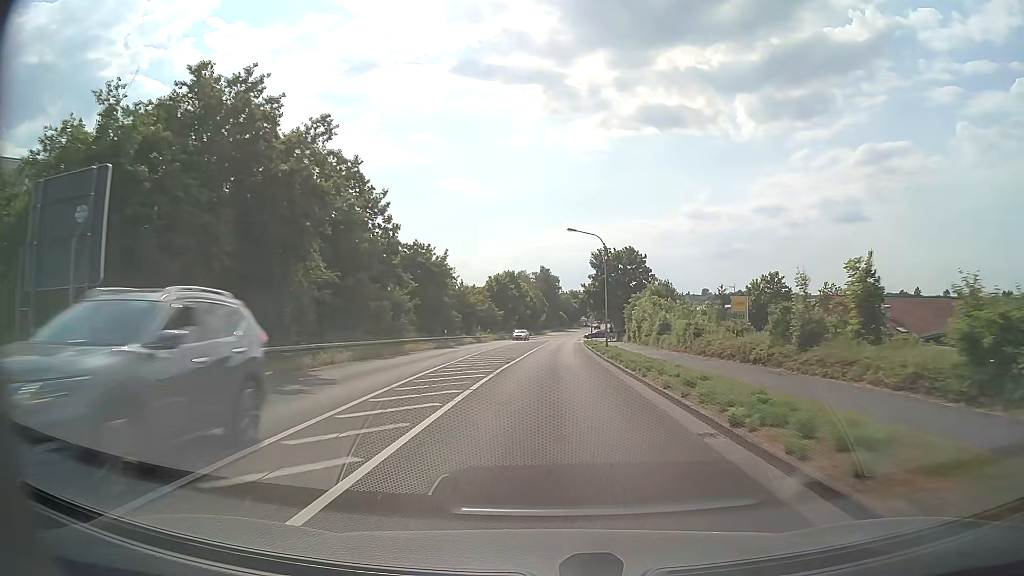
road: primary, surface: asphalt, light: Day
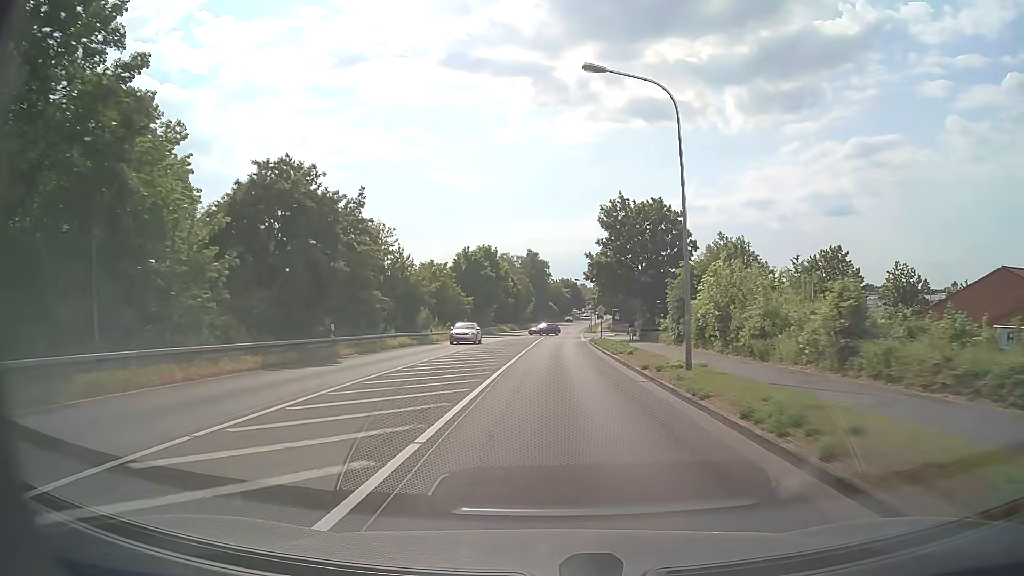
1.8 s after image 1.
(+0.3, +27.5) m; +1°
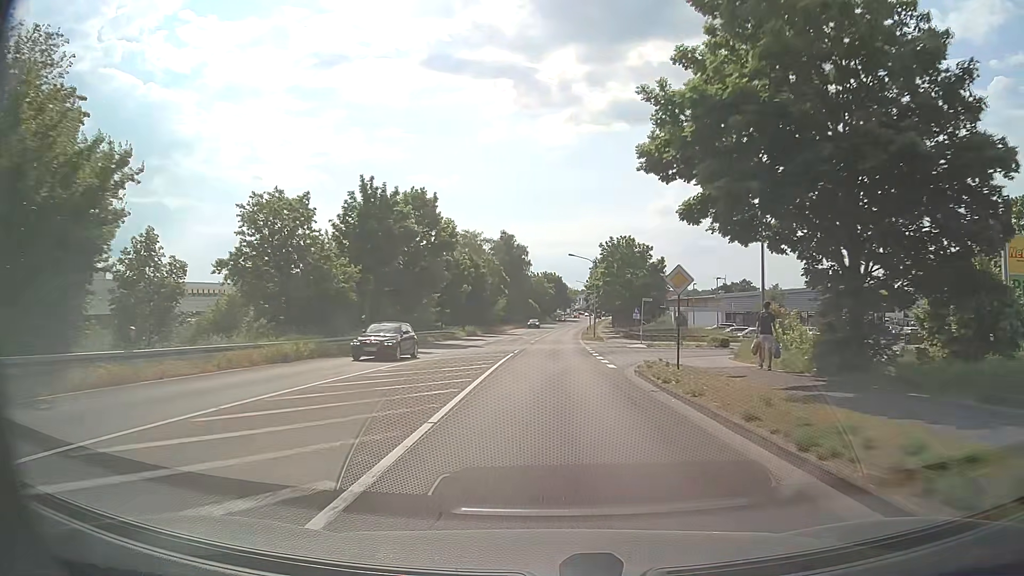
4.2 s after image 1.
(+0.7, +37.4) m; +2°
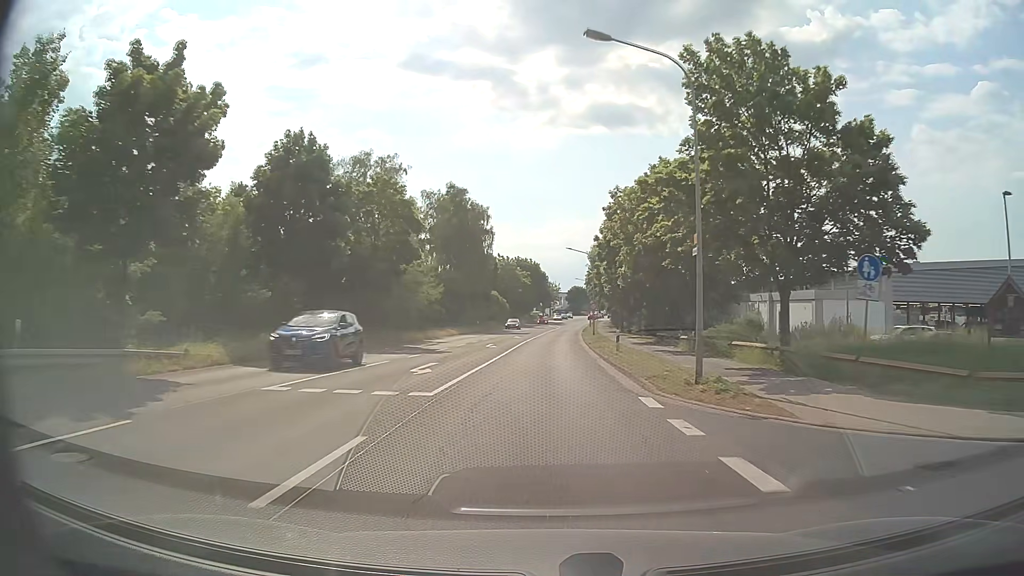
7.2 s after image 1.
(+0.8, +47.9) m; +2°
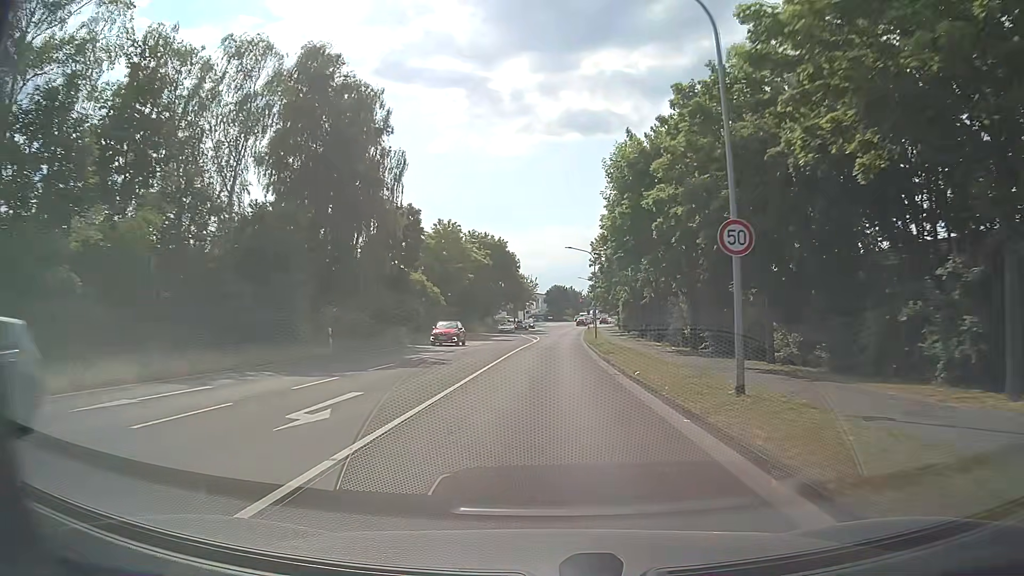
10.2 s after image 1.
(+0.8, +48.5) m; +1°
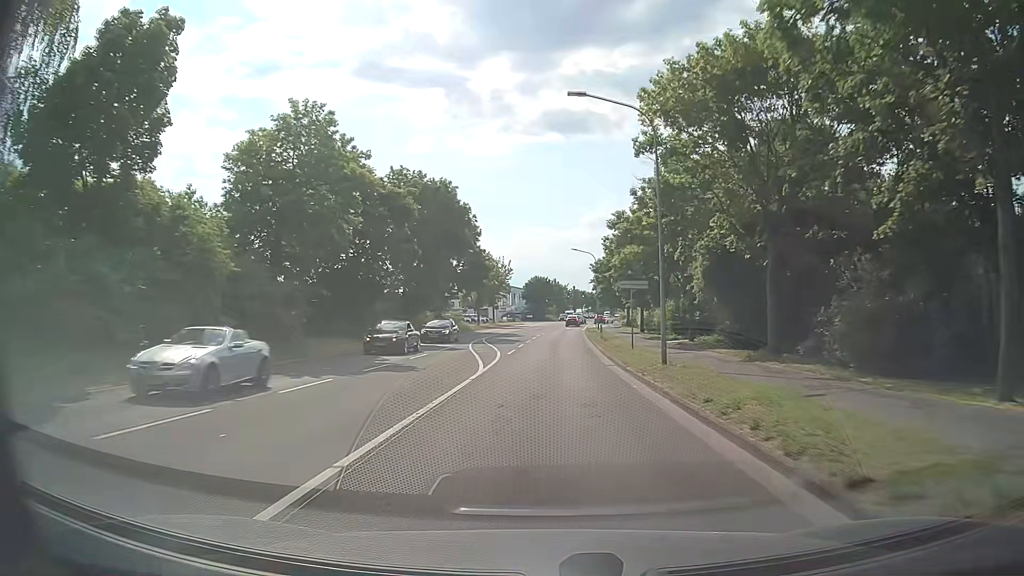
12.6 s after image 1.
(+0.8, +37.5) m; +2°
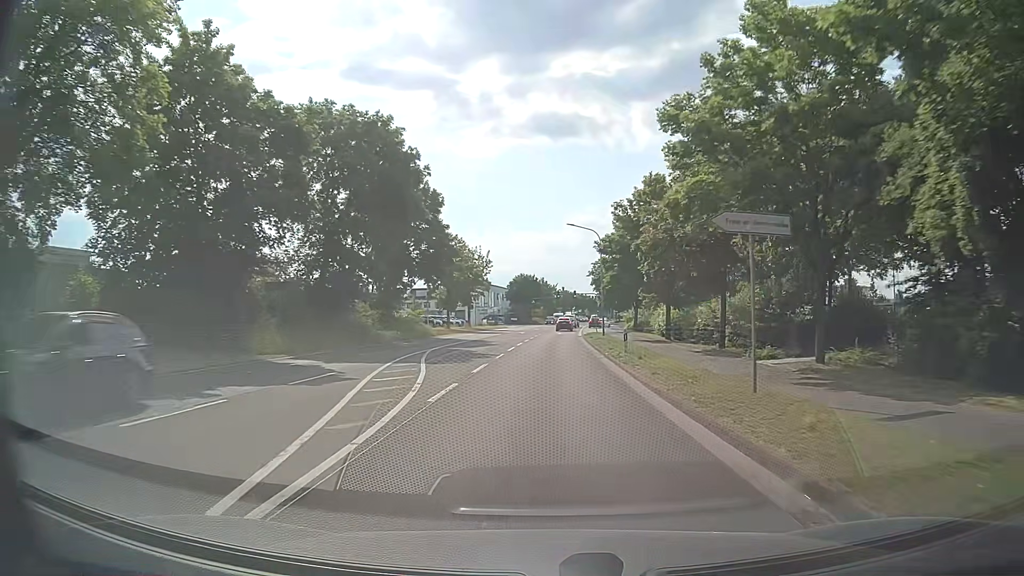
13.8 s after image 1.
(+0.2, +17.5) m; +1°
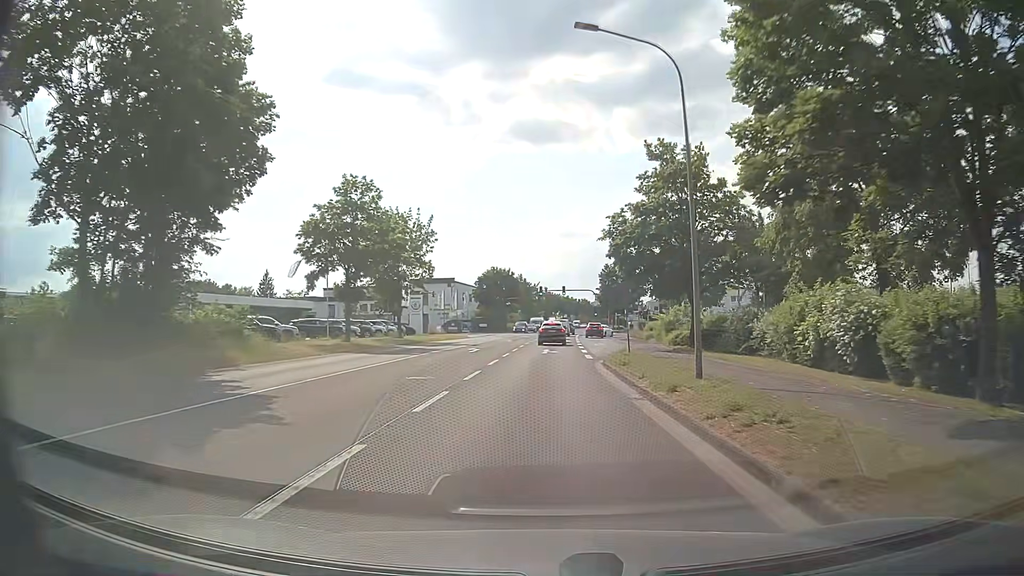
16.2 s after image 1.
(+0.6, +31.9) m; +2°
(0, +10) (0, +20) (0, +30) (0, +40) (+1, +50) (+1, +60) (+2, +70) (+2, +80) (+3, +90) (+4, +100) m
